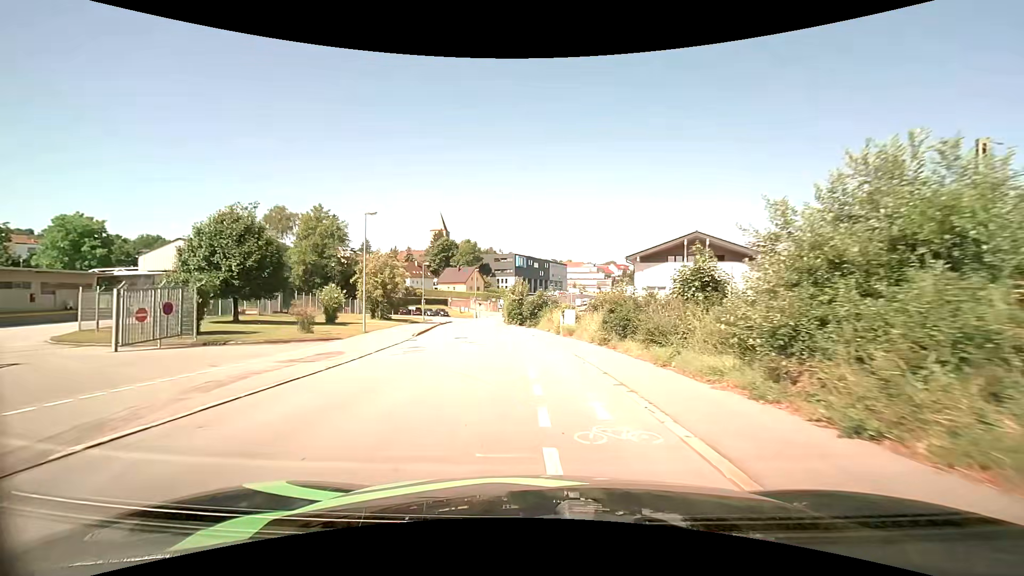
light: Day
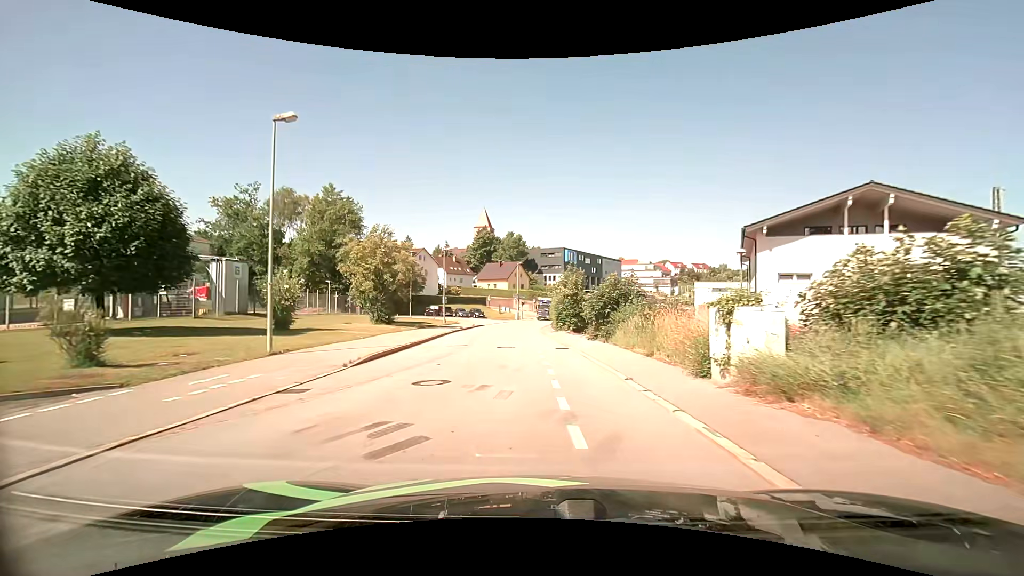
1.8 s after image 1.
(-1.0, +17.2) m; -6°
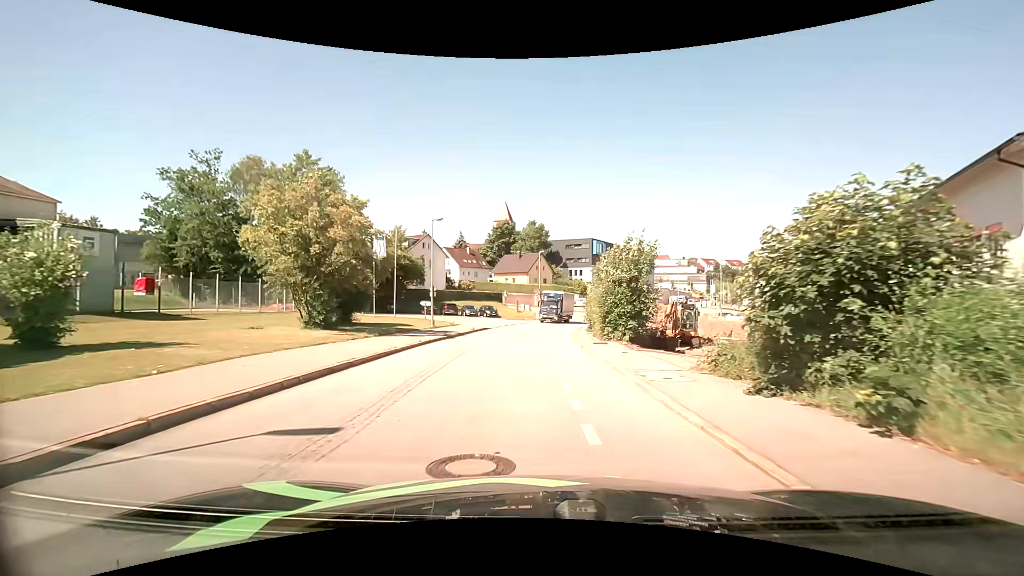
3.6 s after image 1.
(-0.4, +16.0) m; -3°
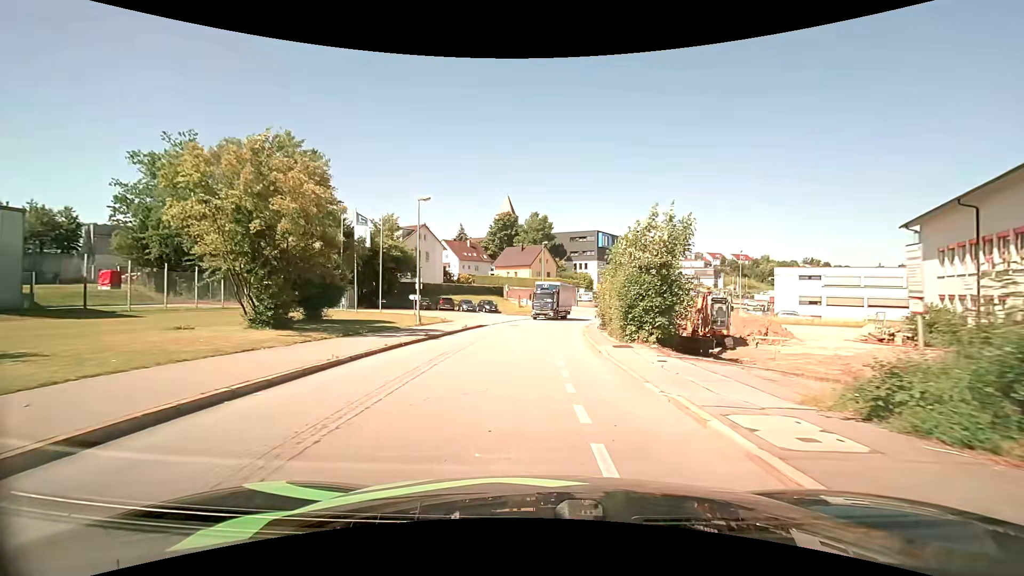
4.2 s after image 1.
(0.0, +5.1) m; 0°
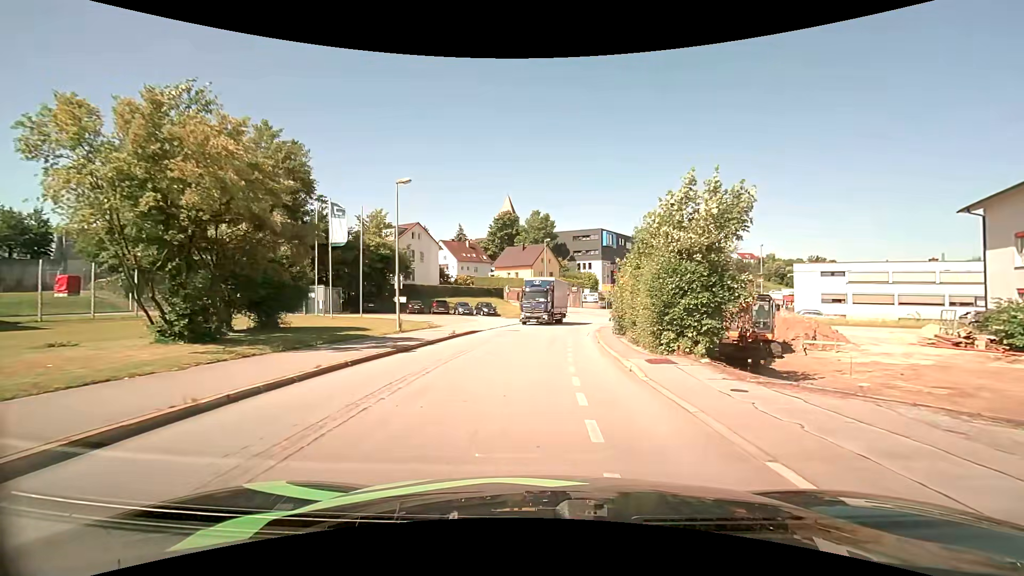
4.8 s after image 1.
(0.0, +5.0) m; 0°
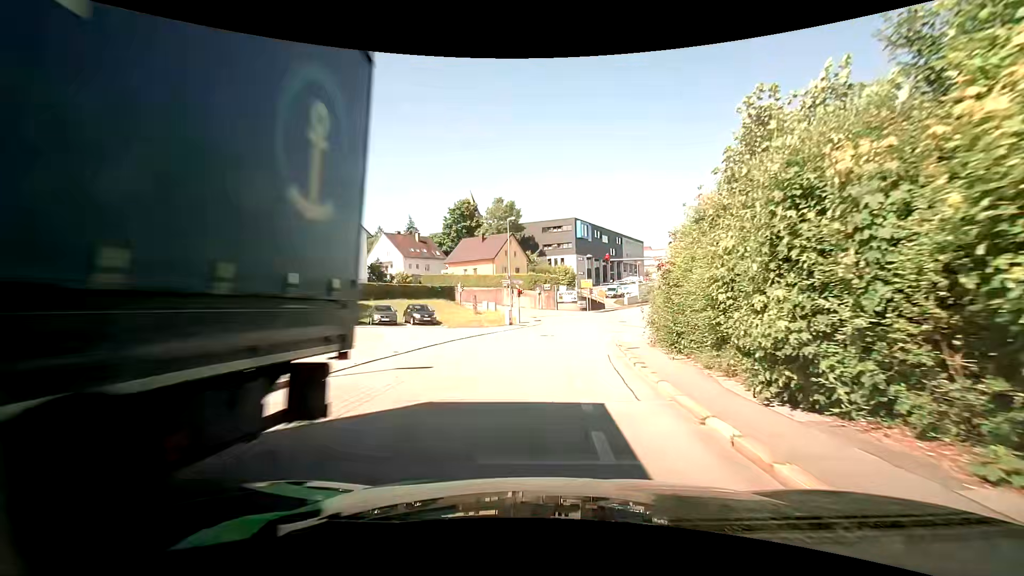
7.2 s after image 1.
(+0.3, +18.9) m; +3°
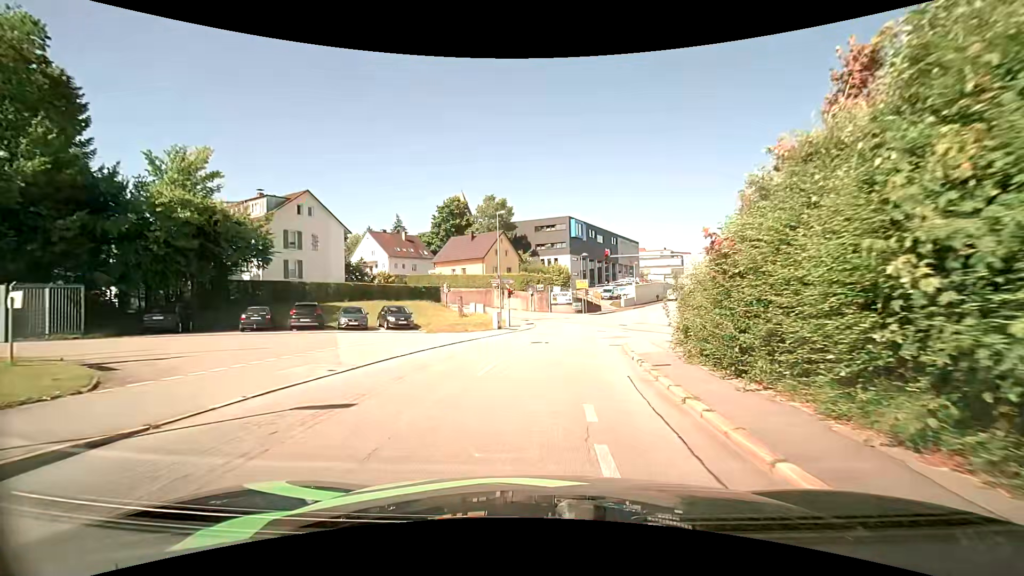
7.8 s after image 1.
(0.0, +4.5) m; +2°
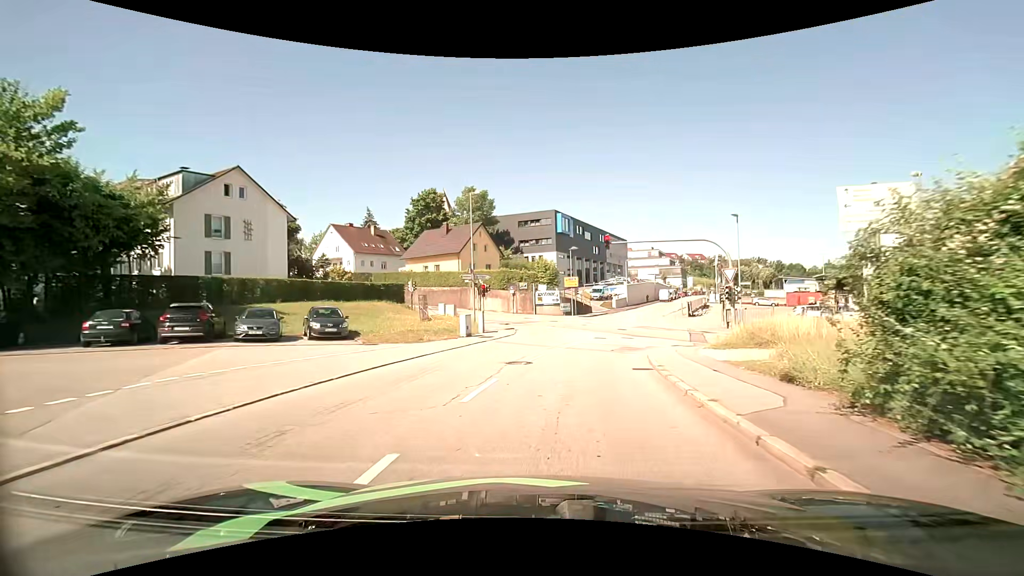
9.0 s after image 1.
(0.0, +8.5) m; 0°
